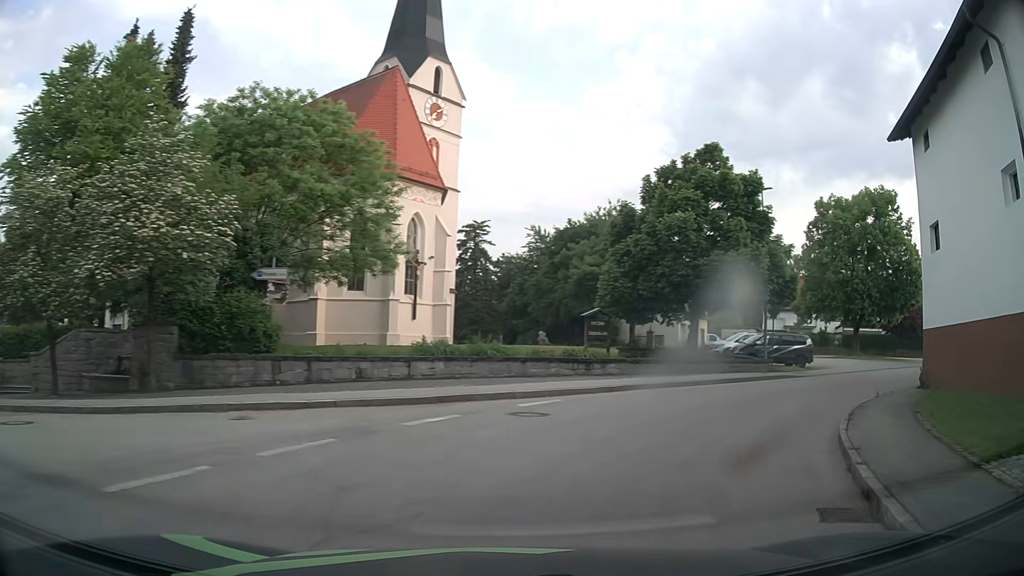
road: tertiary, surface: asphalt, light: Day
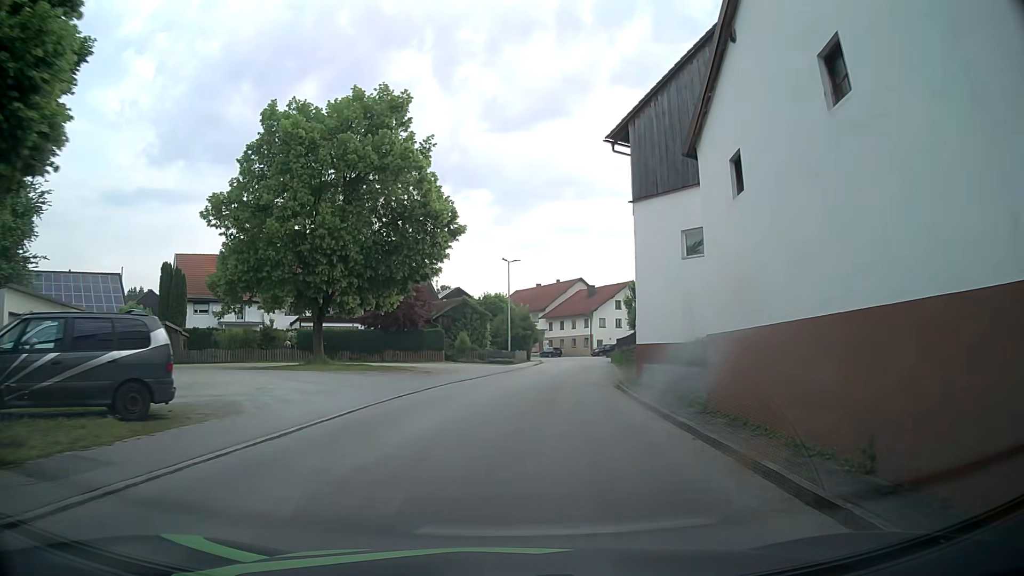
(+10.7, +20.7) m; +45°
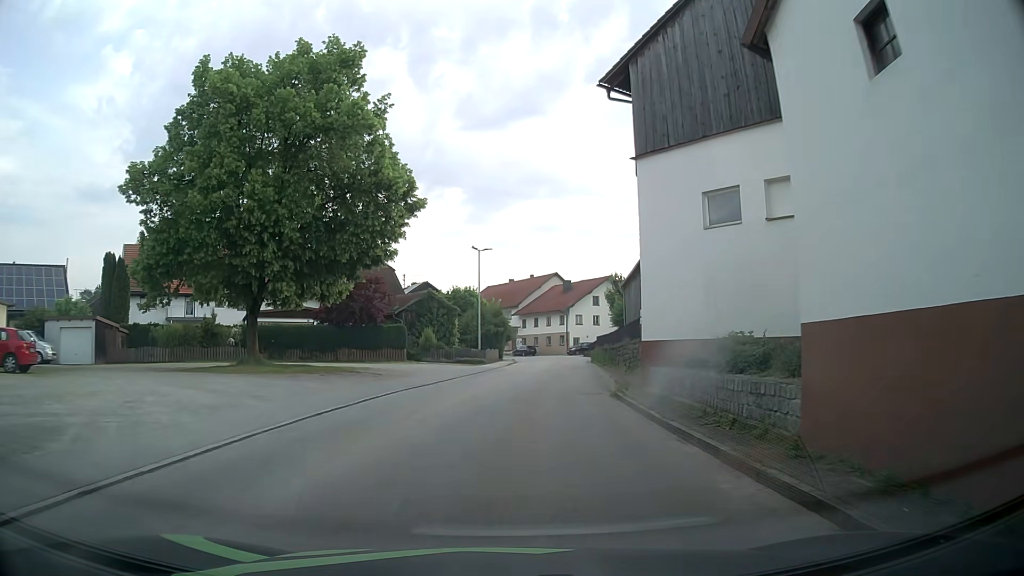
(+0.2, +5.5) m; +4°
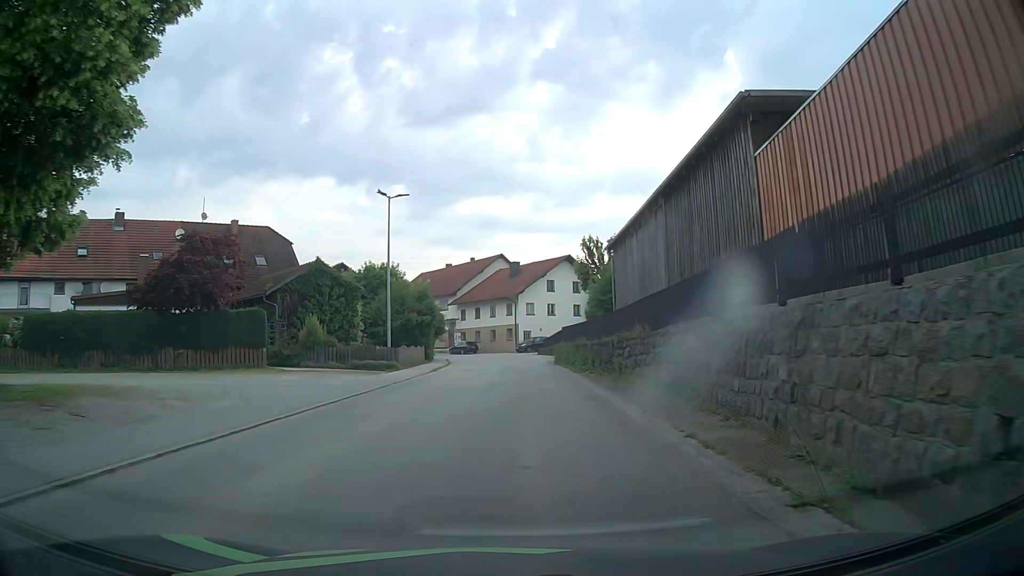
(+0.7, +17.1) m; +4°
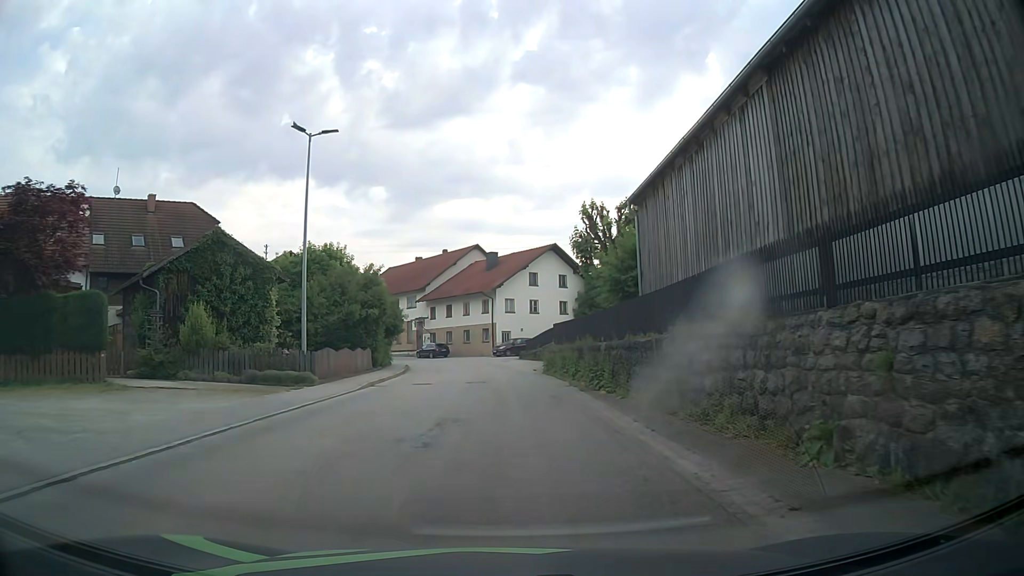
(+0.3, +10.4) m; +3°
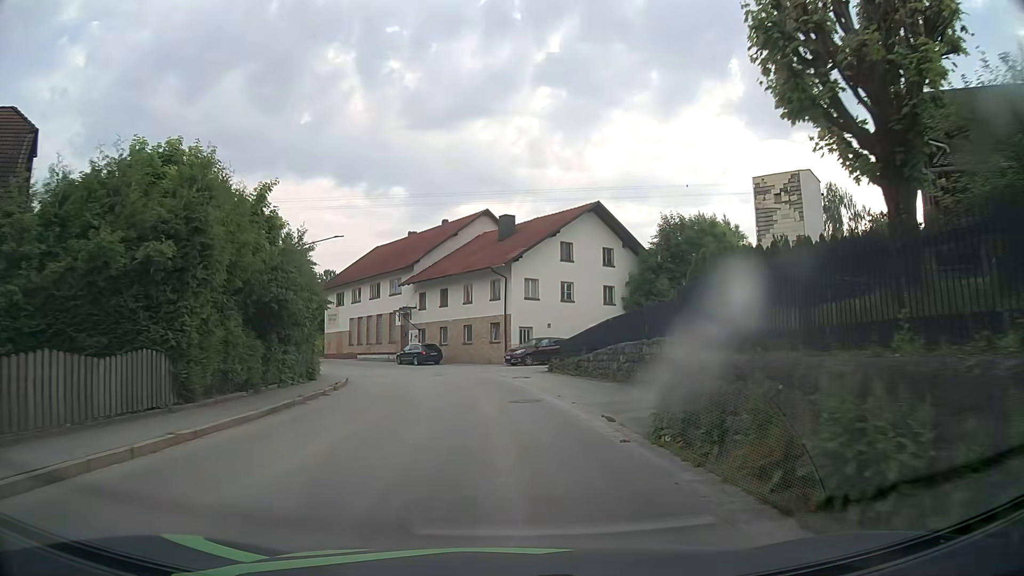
(-0.4, +21.3) m; -2°
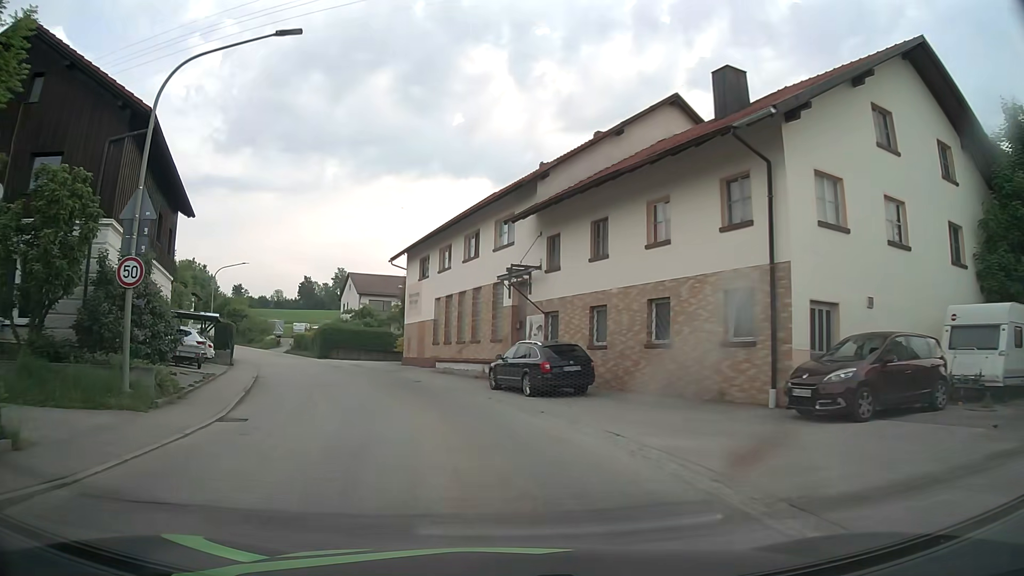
(-2.1, +27.7) m; -13°
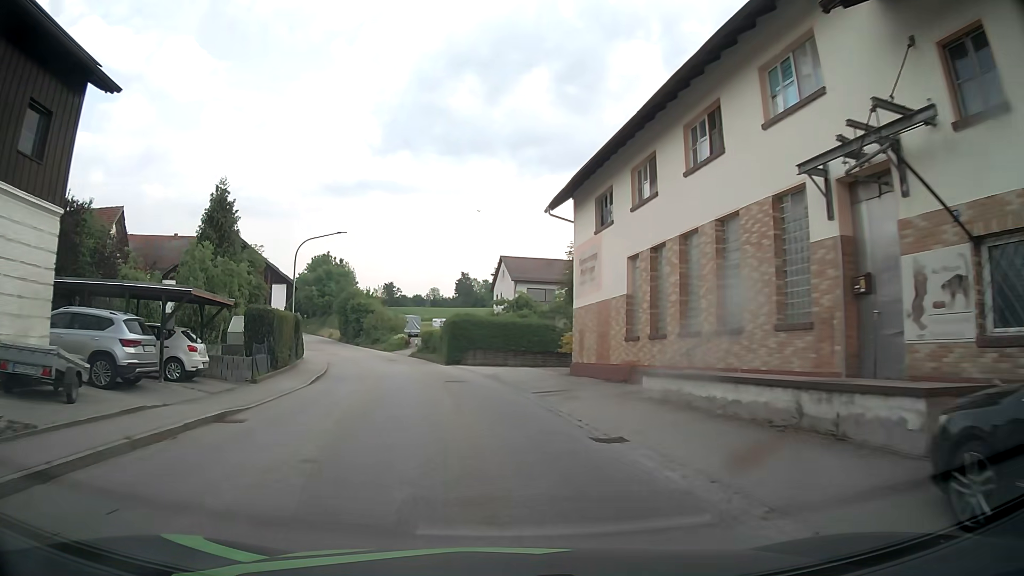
(-2.2, +17.0) m; -14°
